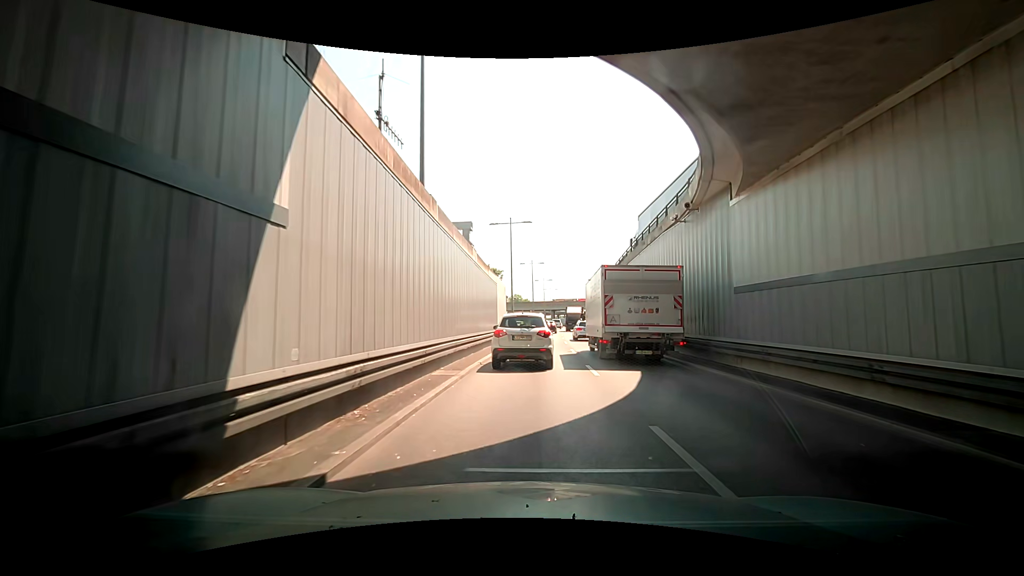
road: trunk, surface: asphalt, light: Day
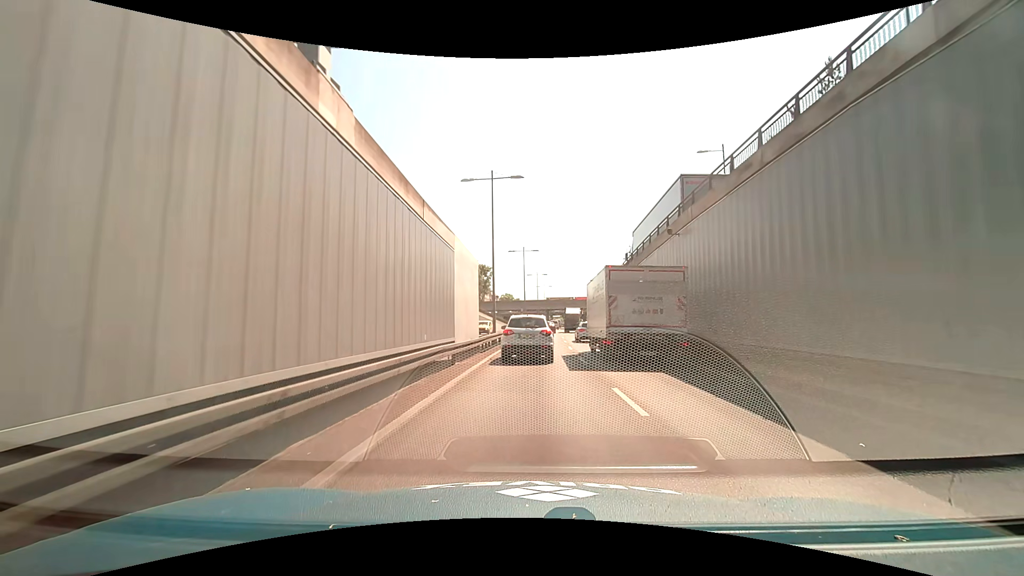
(-0.6, +14.5) m; -4°
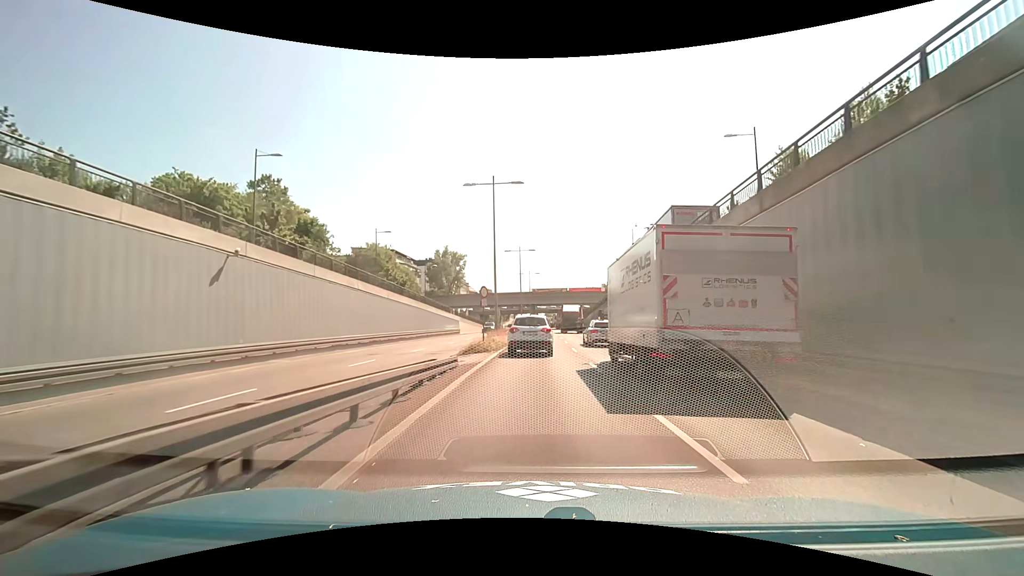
(-0.1, +30.4) m; +1°
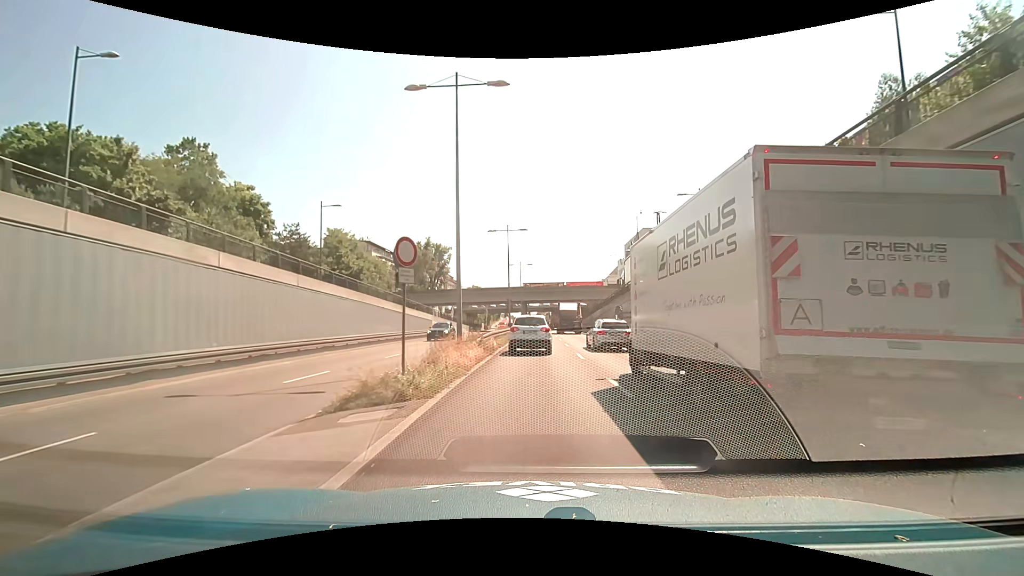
(+0.1, +13.6) m; +1°
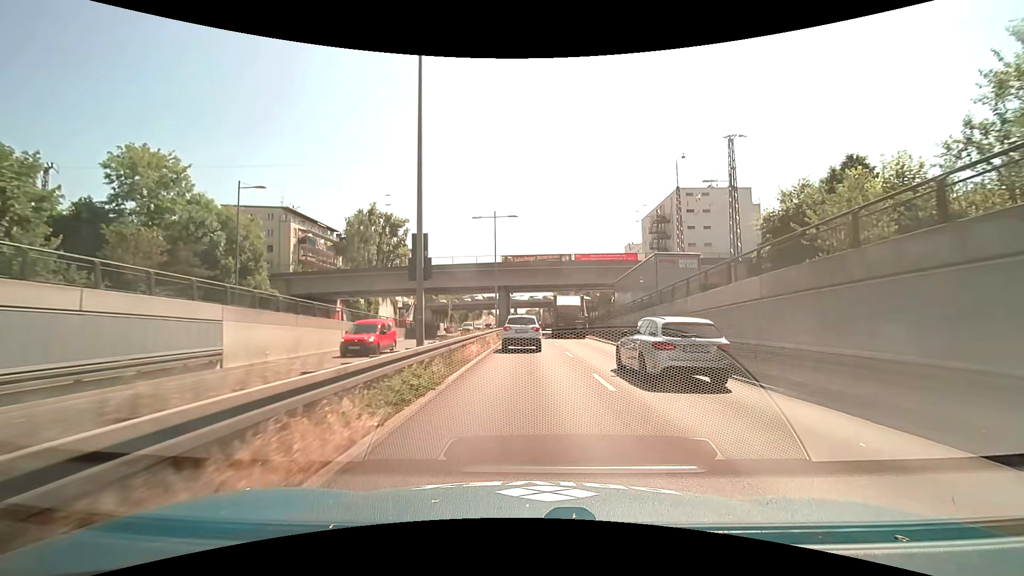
(+0.6, +35.3) m; +2°
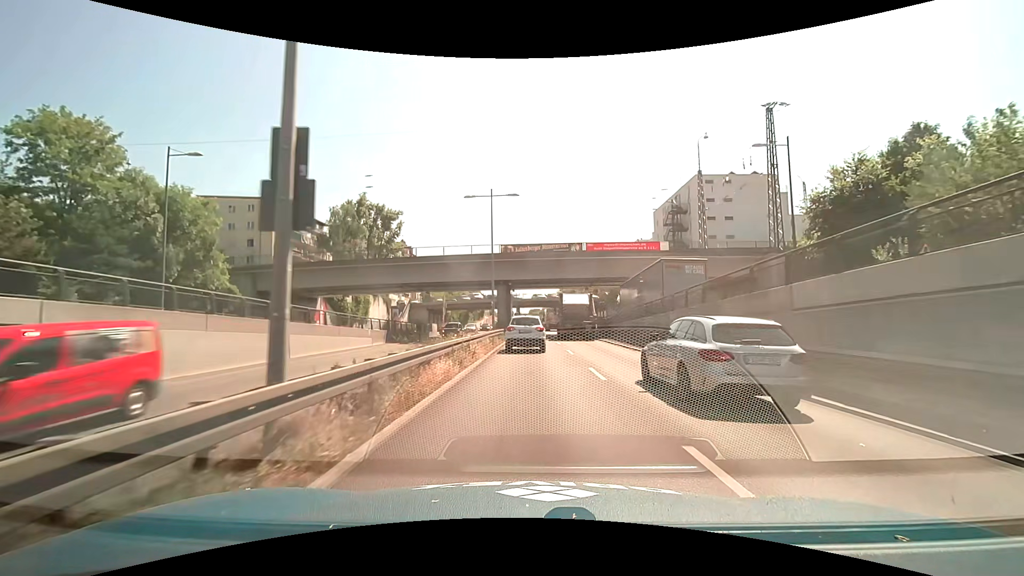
(0.0, +7.3) m; 0°
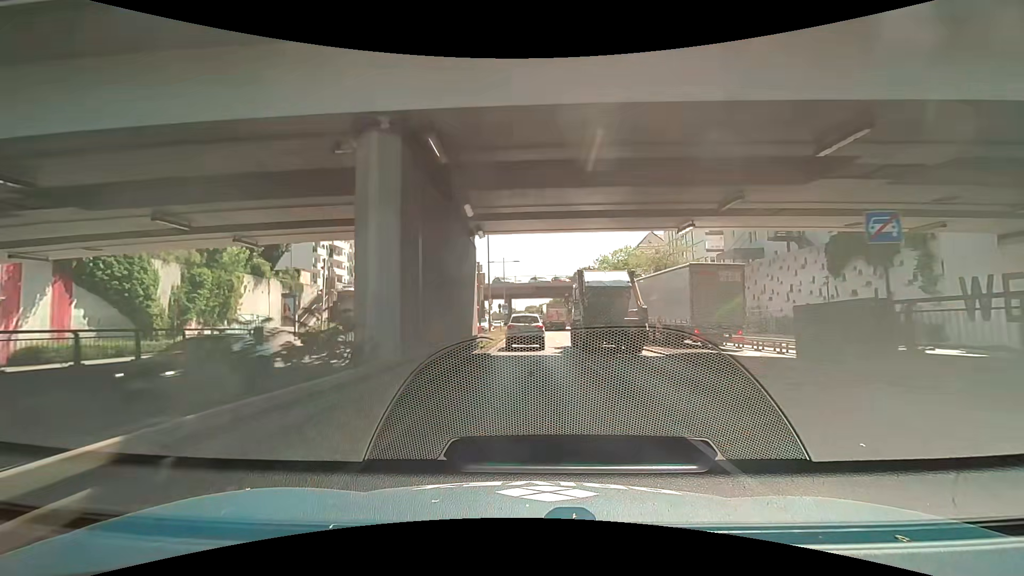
(0.0, +35.6) m; +1°
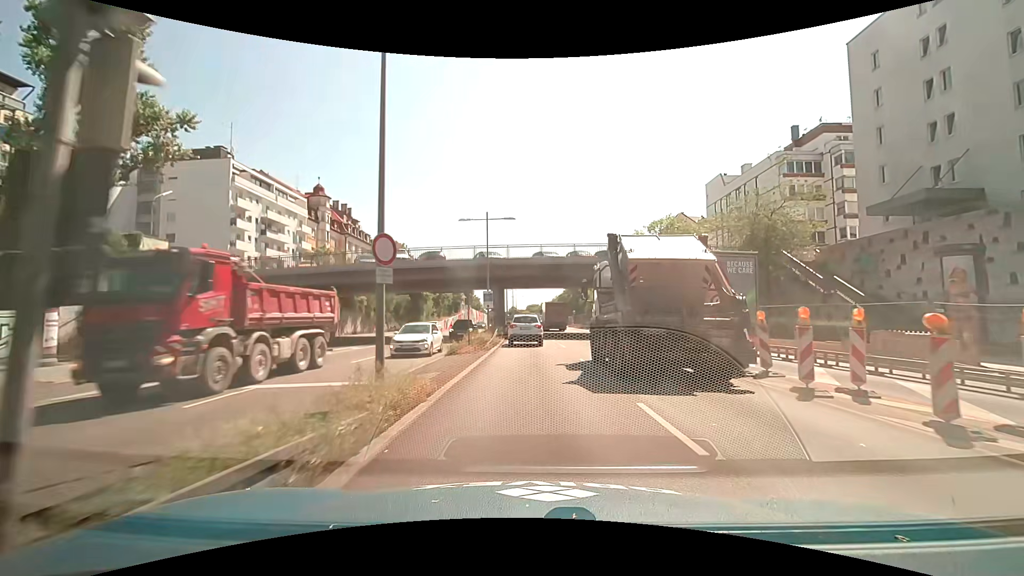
(0.0, +24.7) m; +1°
(0, +10) (-1, +20) (-1, +30) (-1, +40) (-2, +50) (-2, +60) (-2, +70) (-2, +80) (-2, +90) (-3, +100) m
